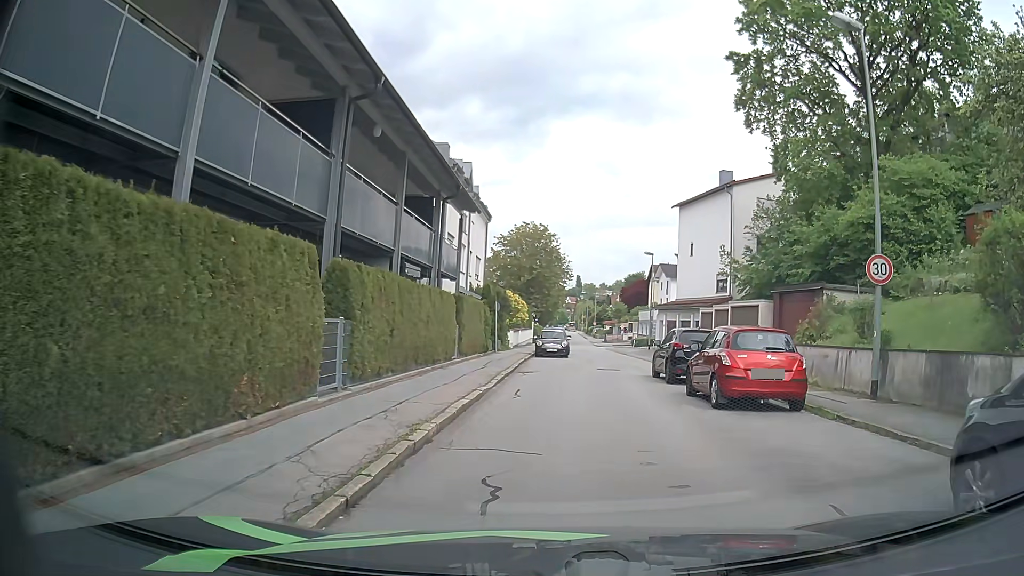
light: Day
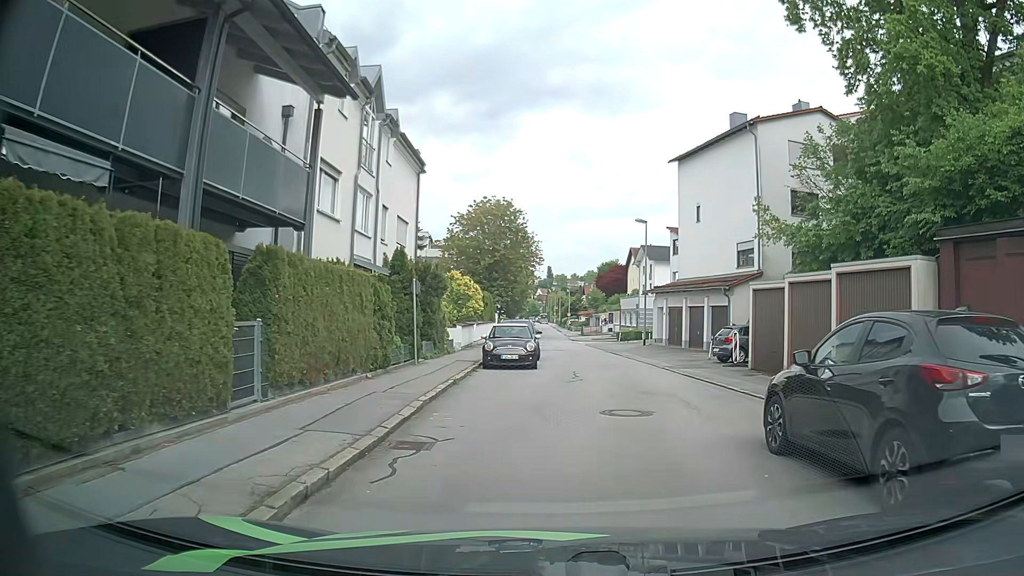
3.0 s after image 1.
(+0.6, +13.4) m; +3°
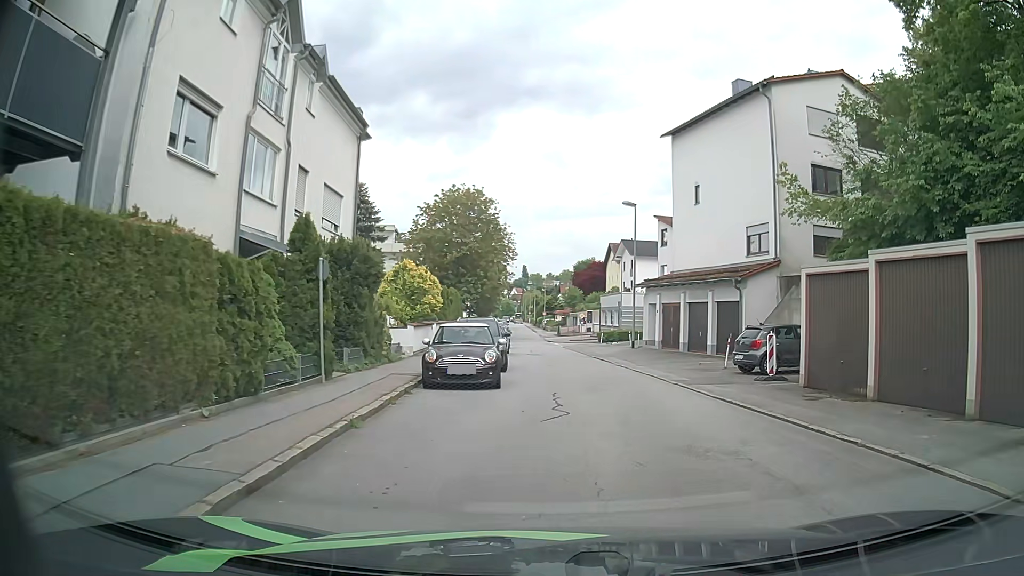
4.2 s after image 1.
(0.0, +6.4) m; +1°
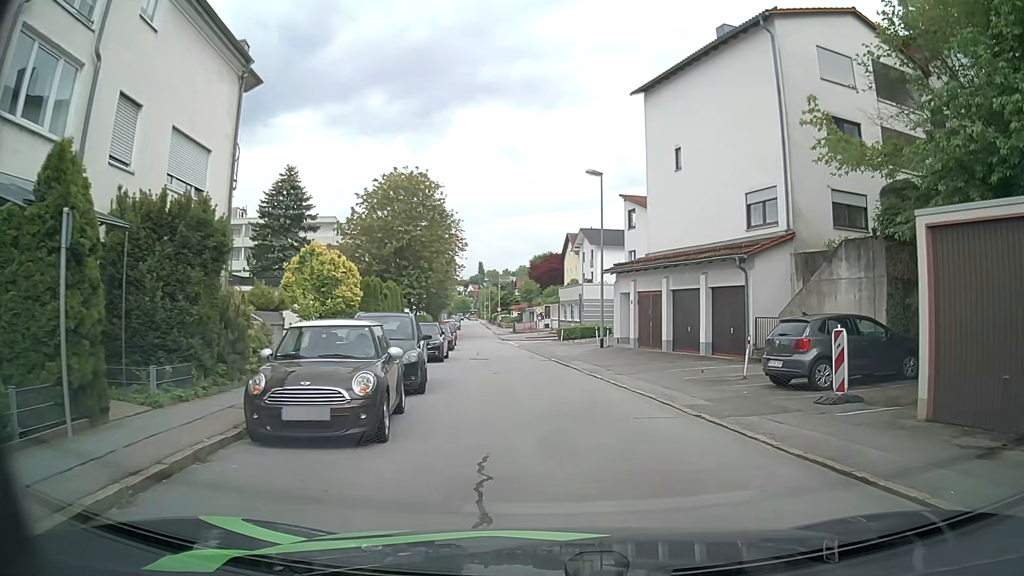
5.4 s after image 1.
(+0.3, +6.8) m; +2°
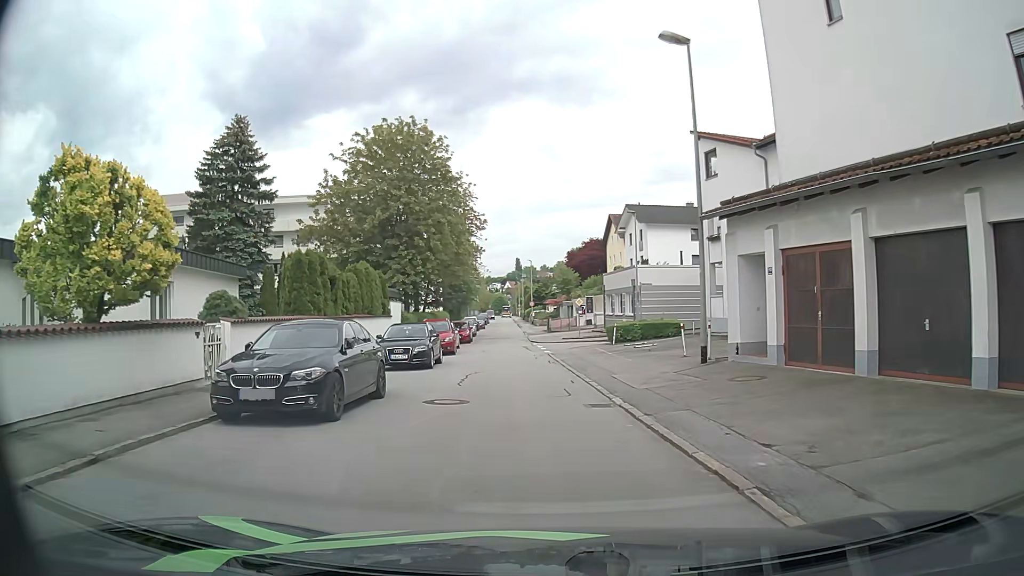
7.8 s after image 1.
(+0.2, +15.2) m; -3°
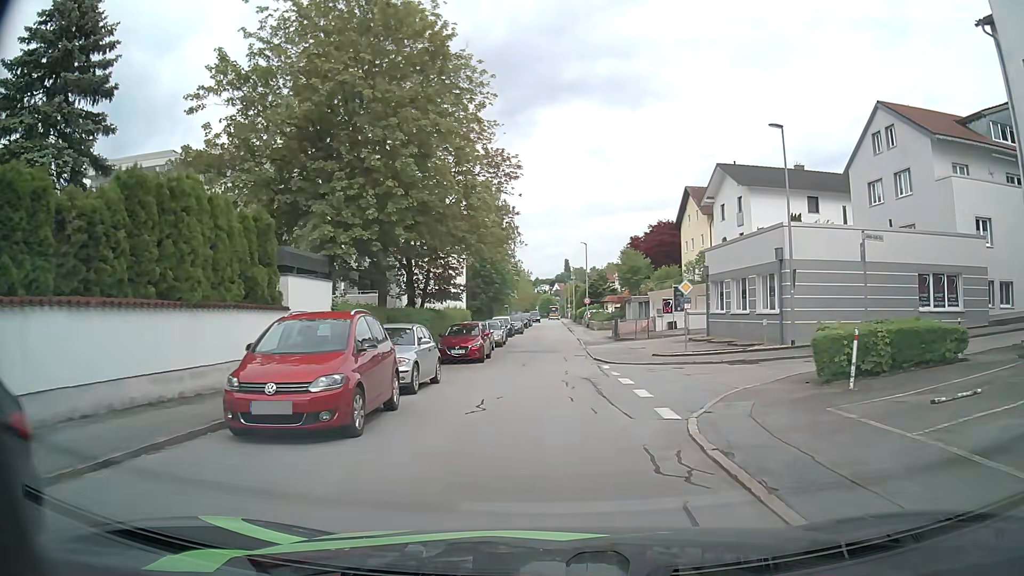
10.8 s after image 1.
(-0.5, +21.2) m; -4°
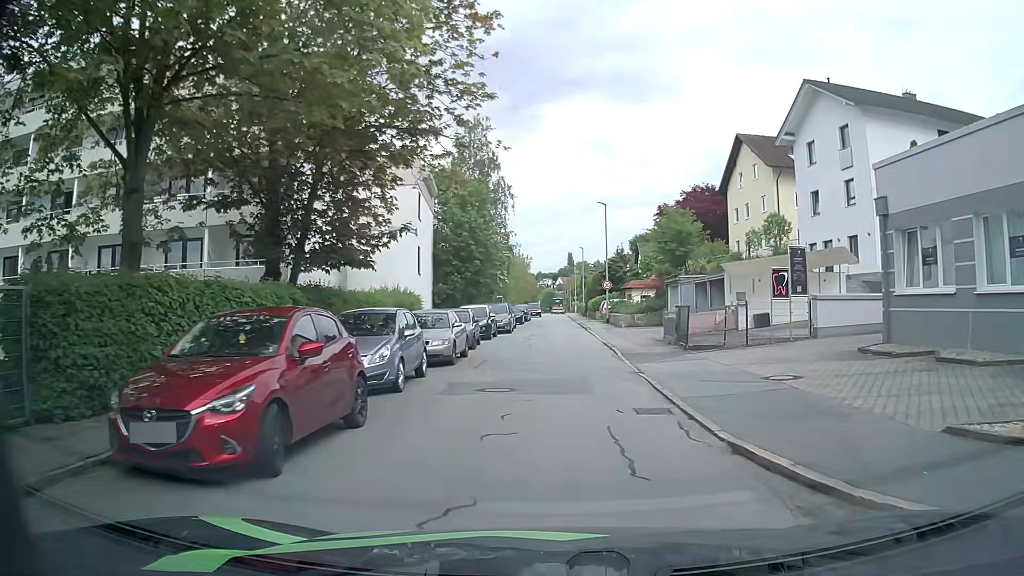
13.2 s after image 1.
(+0.4, +19.6) m; 0°
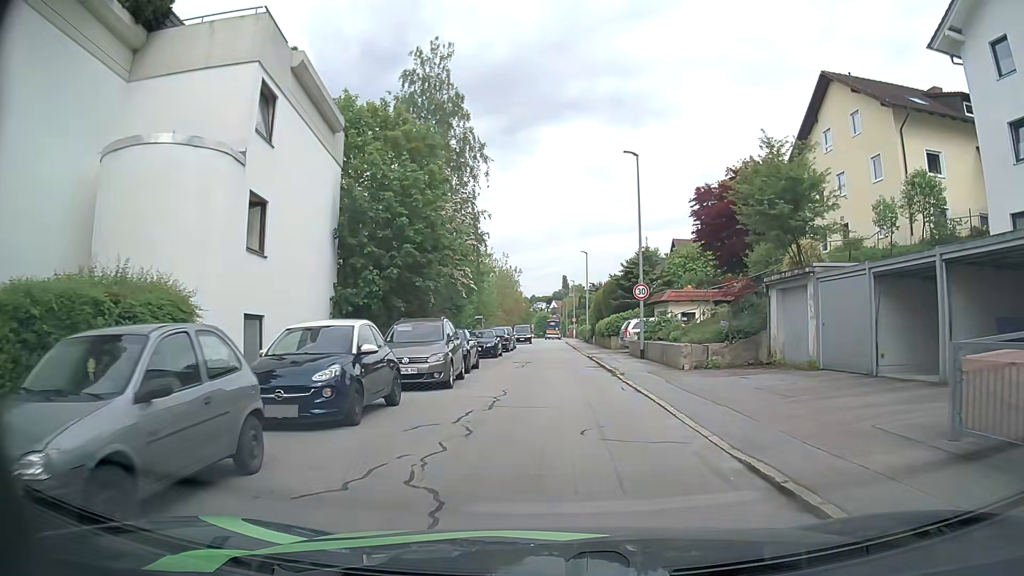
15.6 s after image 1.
(+0.4, +19.3) m; +1°
(0, +10) (0, +20) (0, +30) (0, +40) (0, +50) (+1, +60) (+1, +70) (-1, +80) (-2, +90) (-2, +100) m
